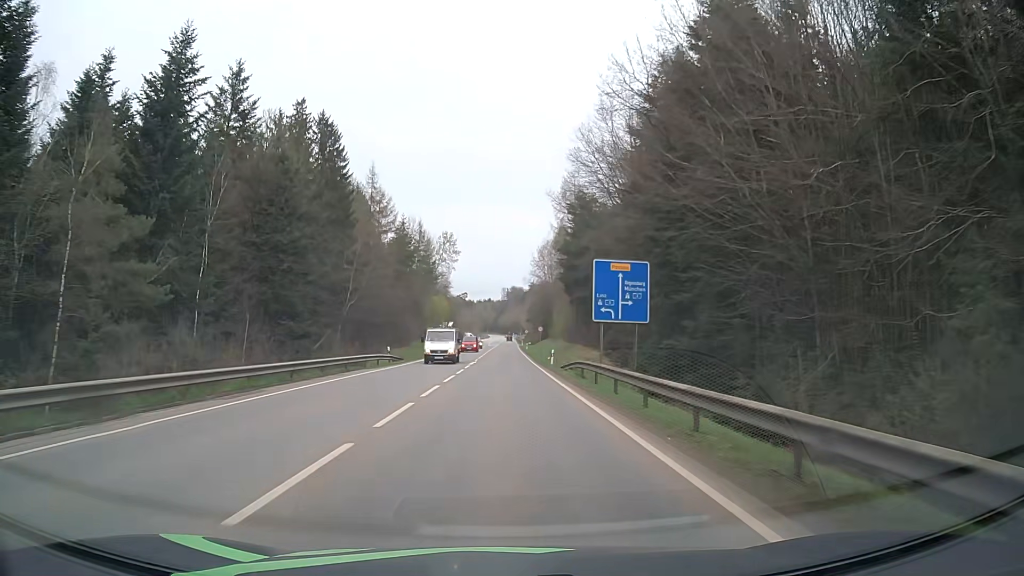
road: secondary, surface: asphalt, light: Day
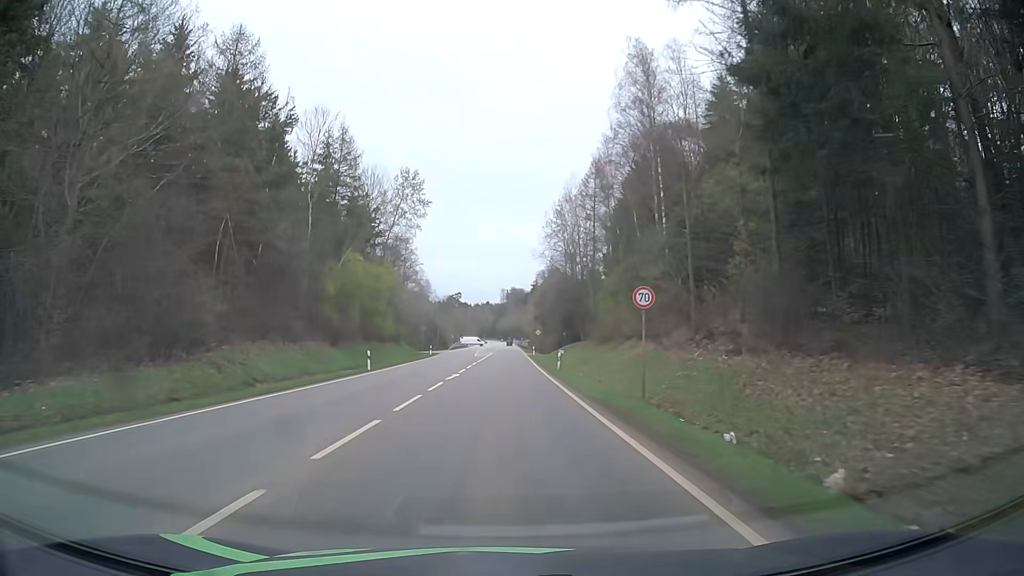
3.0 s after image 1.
(0.0, +57.1) m; 0°
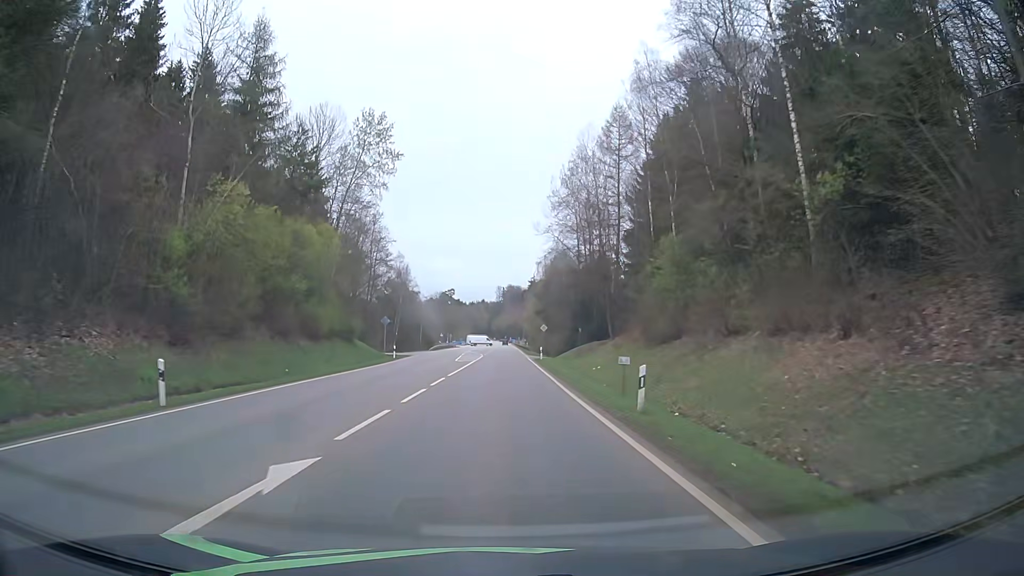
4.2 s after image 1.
(0.0, +22.8) m; 0°
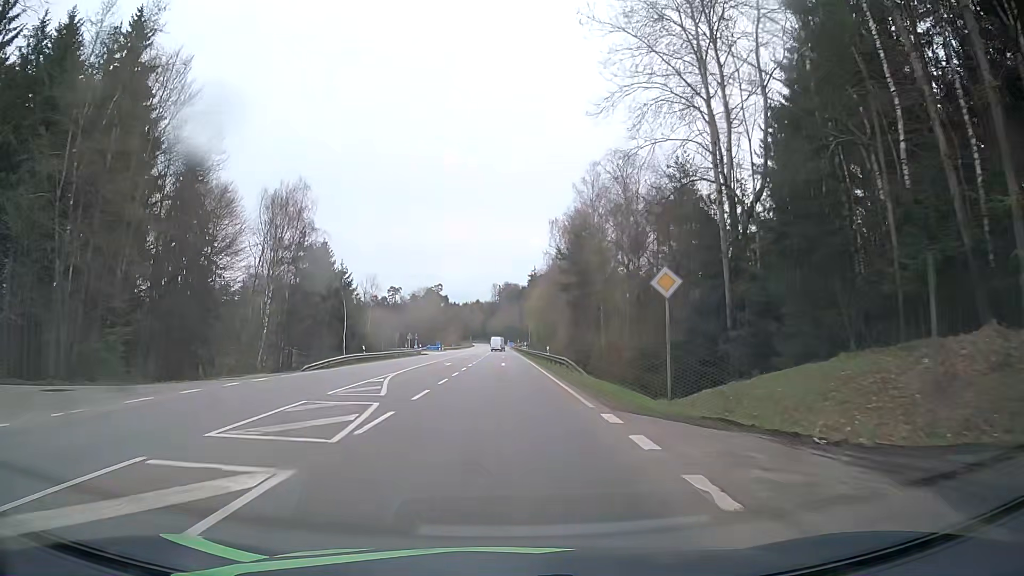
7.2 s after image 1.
(-0.1, +55.8) m; 0°
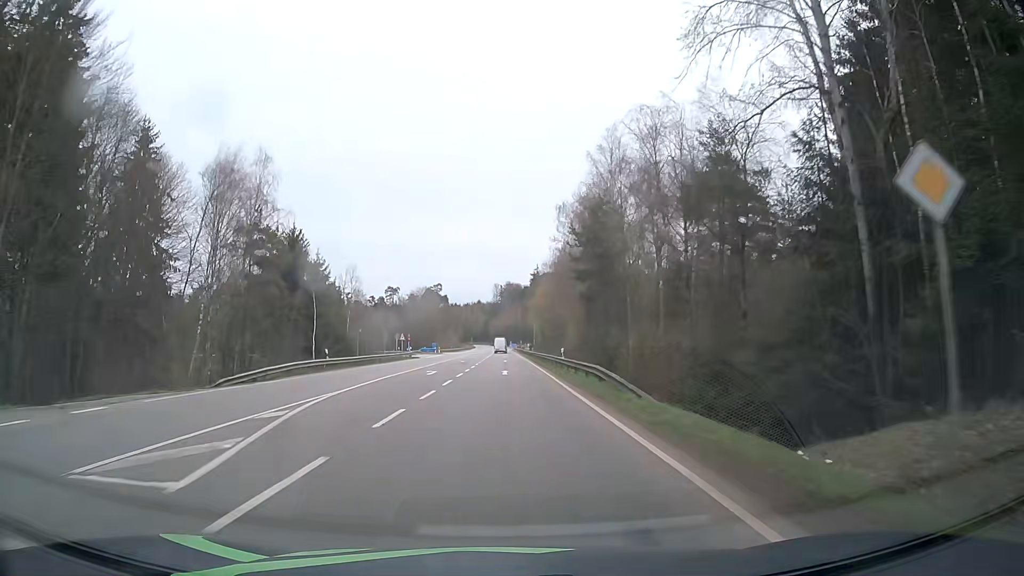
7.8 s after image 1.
(0.0, +11.1) m; 0°
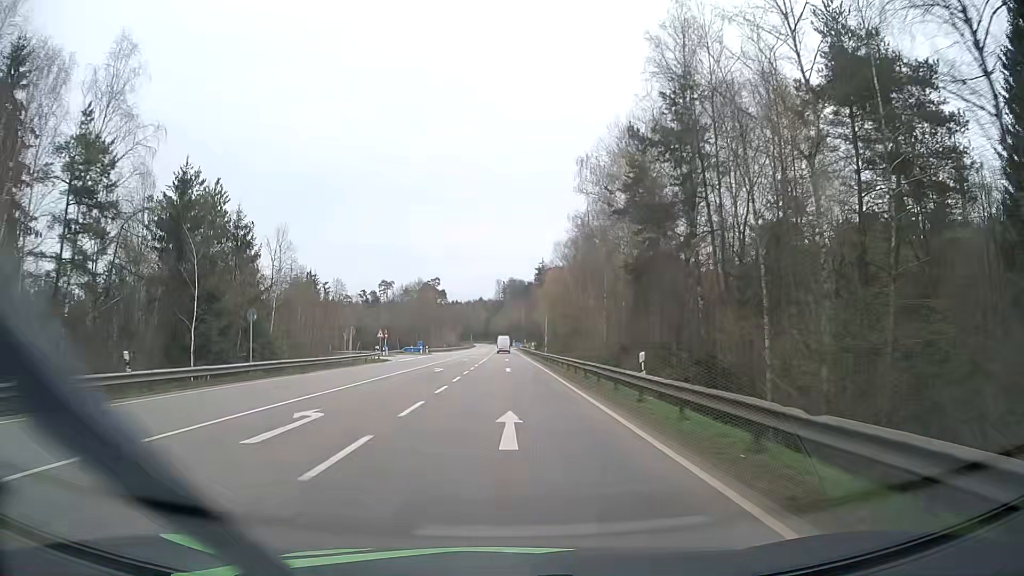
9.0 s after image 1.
(-0.2, +22.2) m; 0°
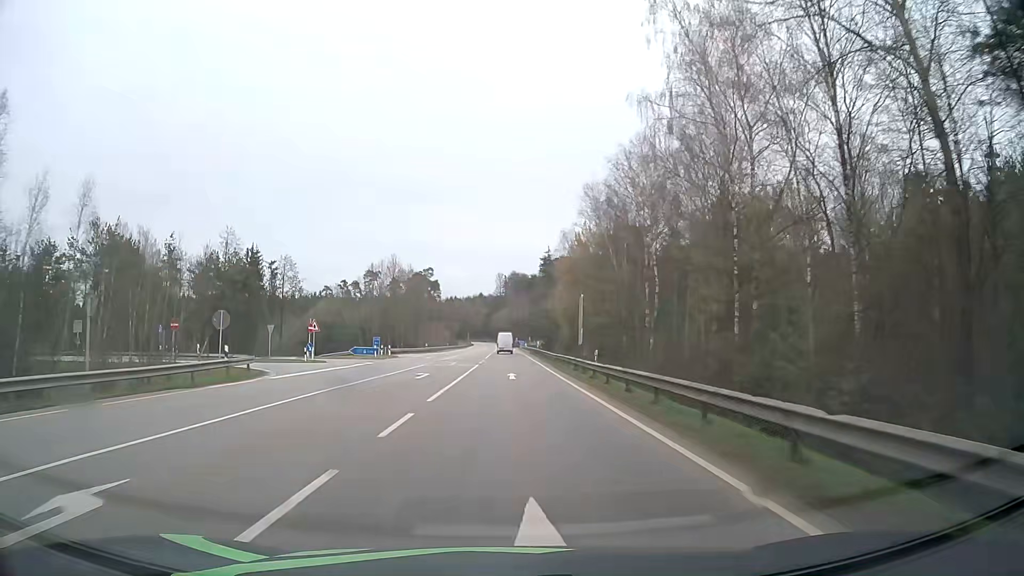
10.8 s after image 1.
(-0.1, +32.9) m; 0°
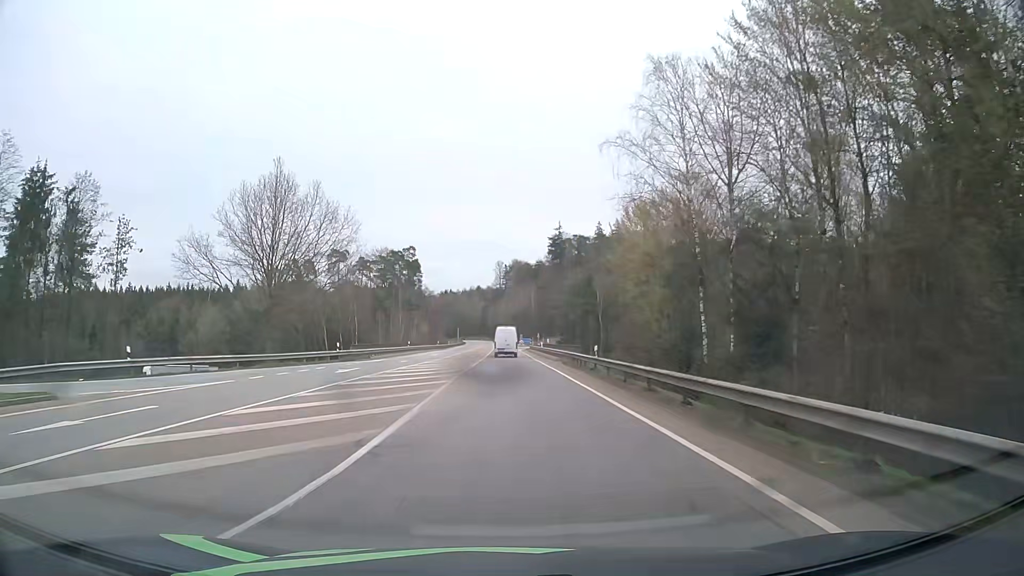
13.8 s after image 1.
(+0.1, +53.2) m; 0°
(0, +10) (0, +20) (0, +30) (0, +40) (0, +50) (0, +60) (0, +70) (0, +80) (0, +90) (0, +100) m
